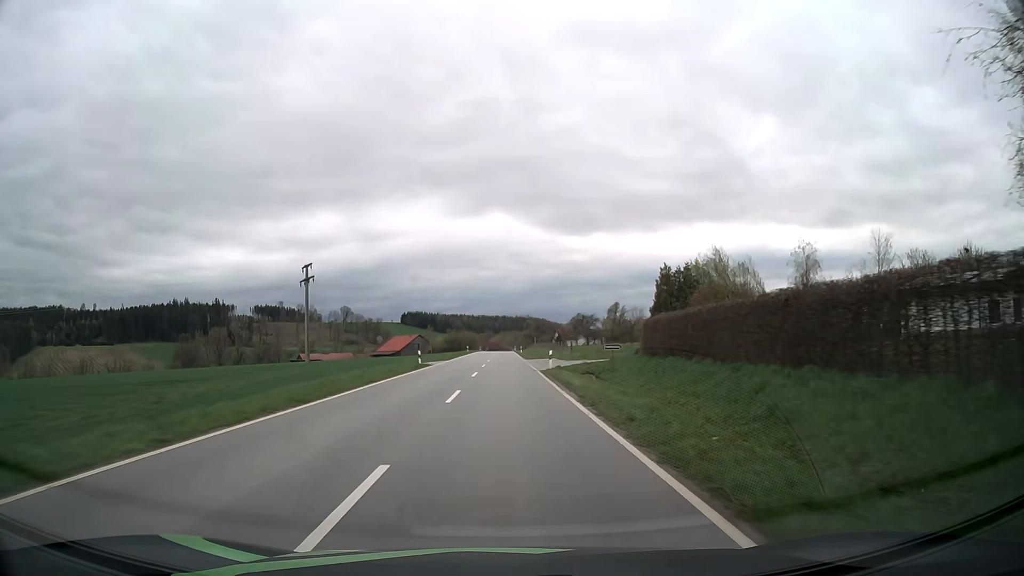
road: tertiary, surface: asphalt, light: Day
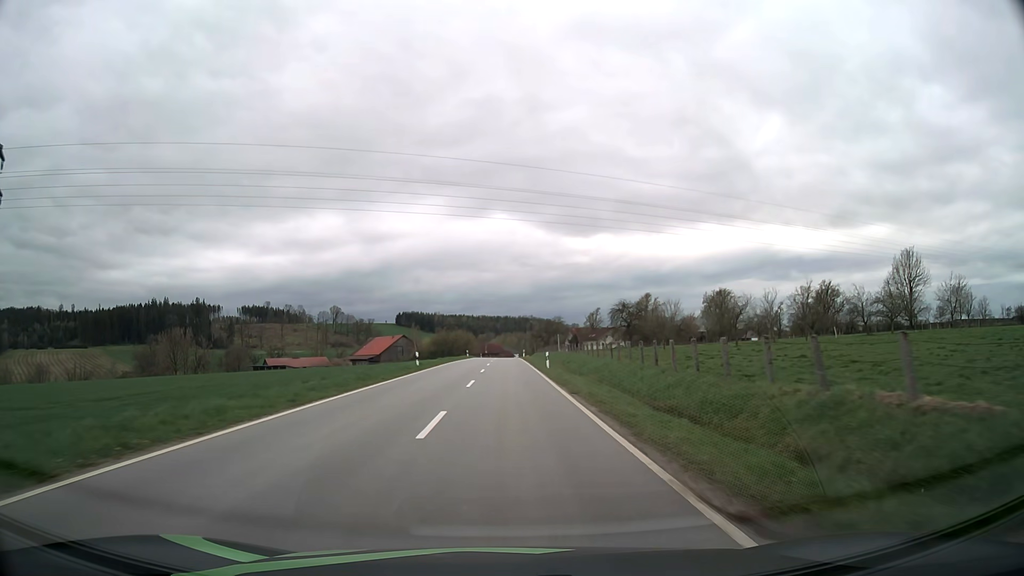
(-0.2, +54.2) m; 0°
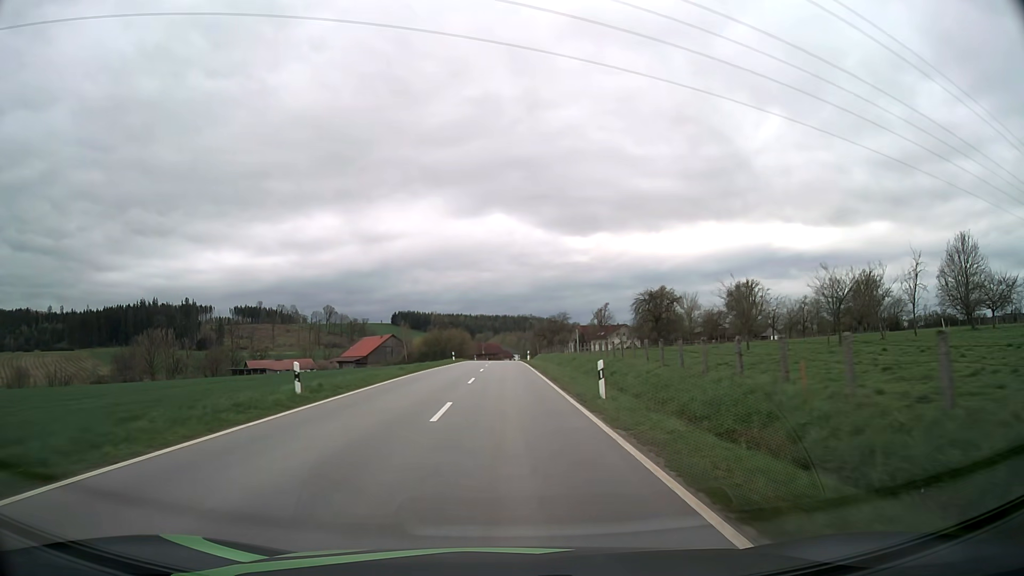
(0.0, +22.0) m; 0°
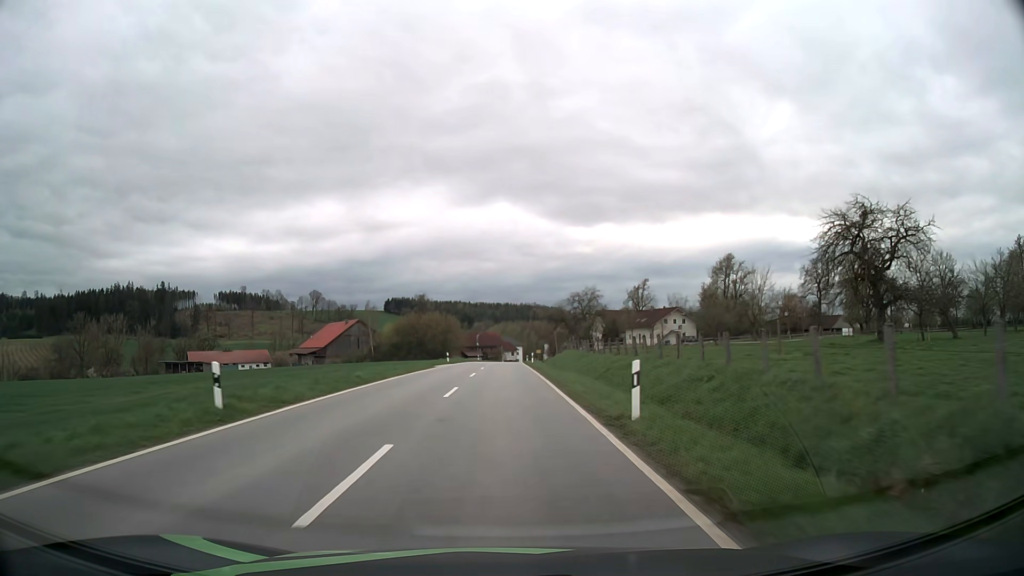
(0.0, +55.2) m; 0°
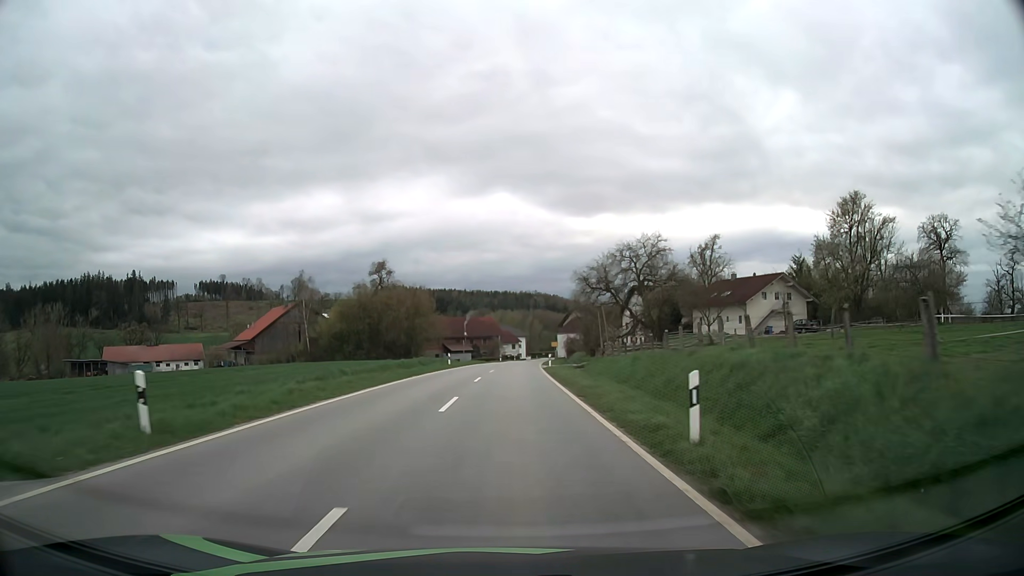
(-0.2, +51.3) m; 0°
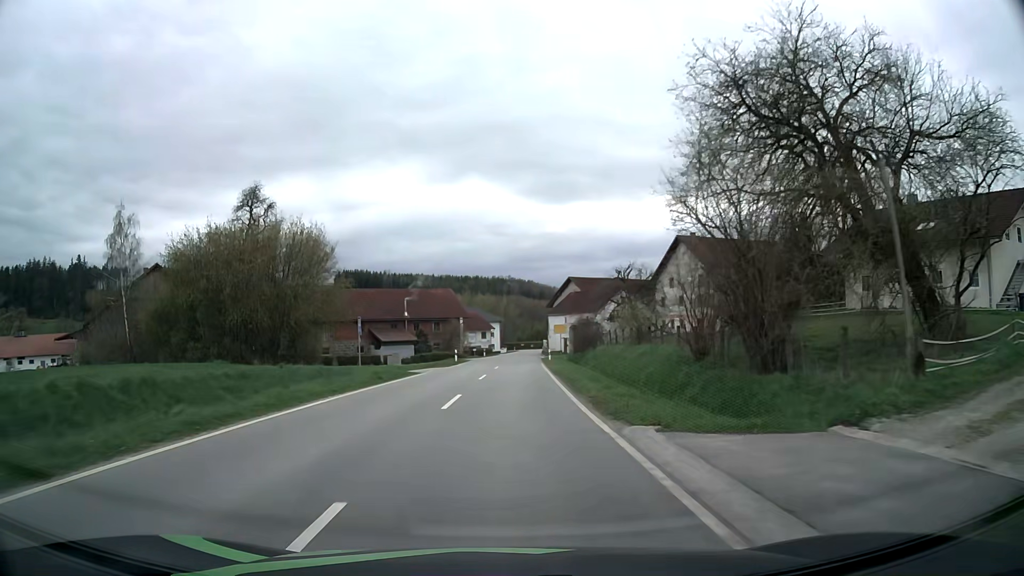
(+0.8, +47.8) m; +2°
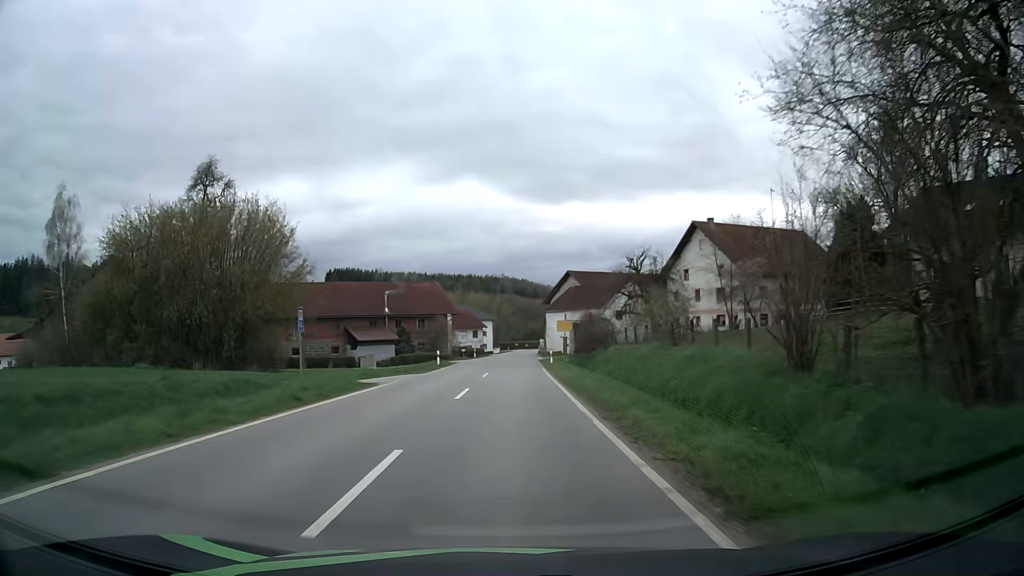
(0.0, +9.1) m; +1°
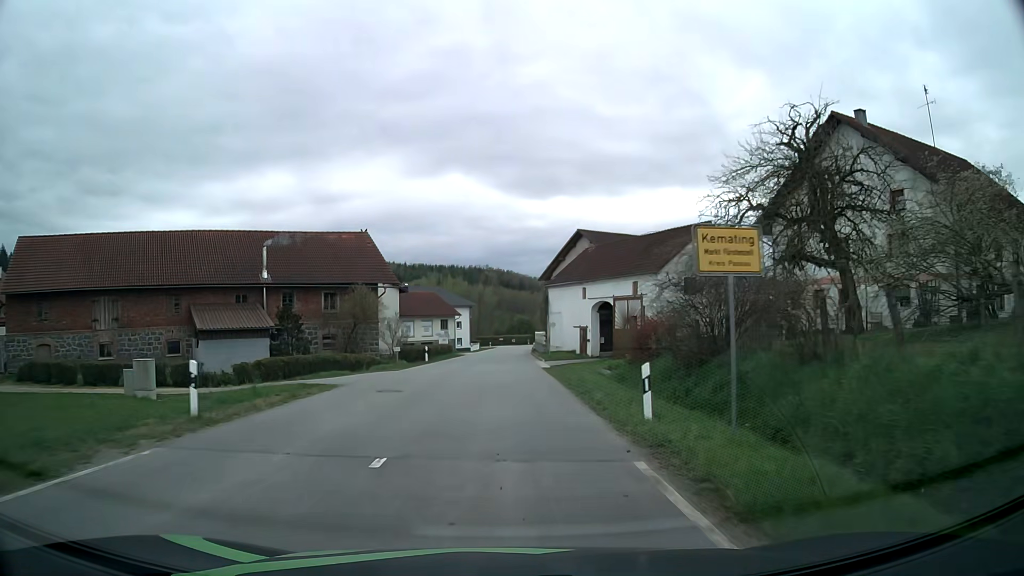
(+0.5, +33.2) m; +1°
(0, +10) (0, +20) (0, +30) (0, +40) (0, +50) (0, +60) (0, +70) (0, +80) (+1, +90) (+1, +100) m
